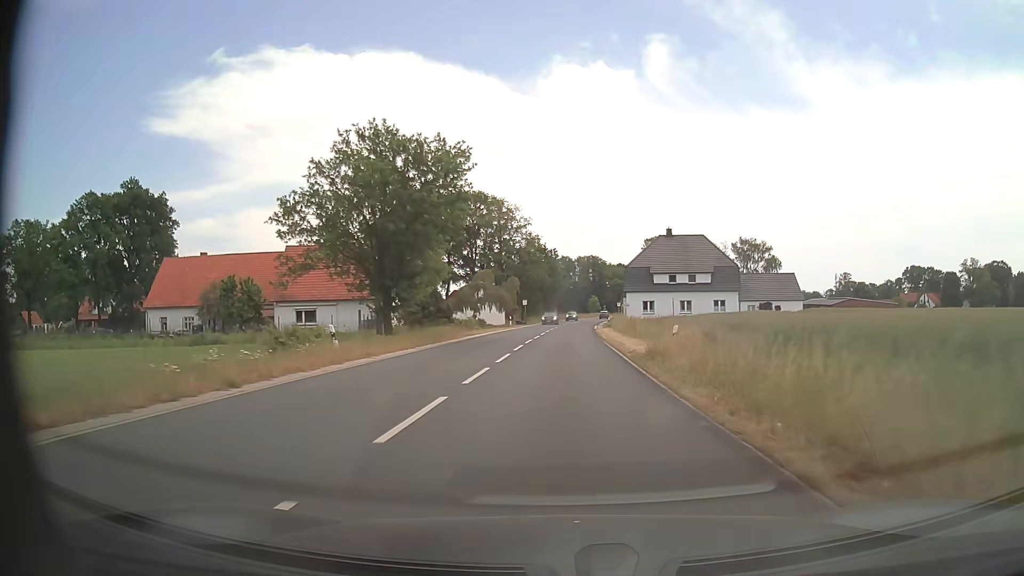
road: secondary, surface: asphalt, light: Day
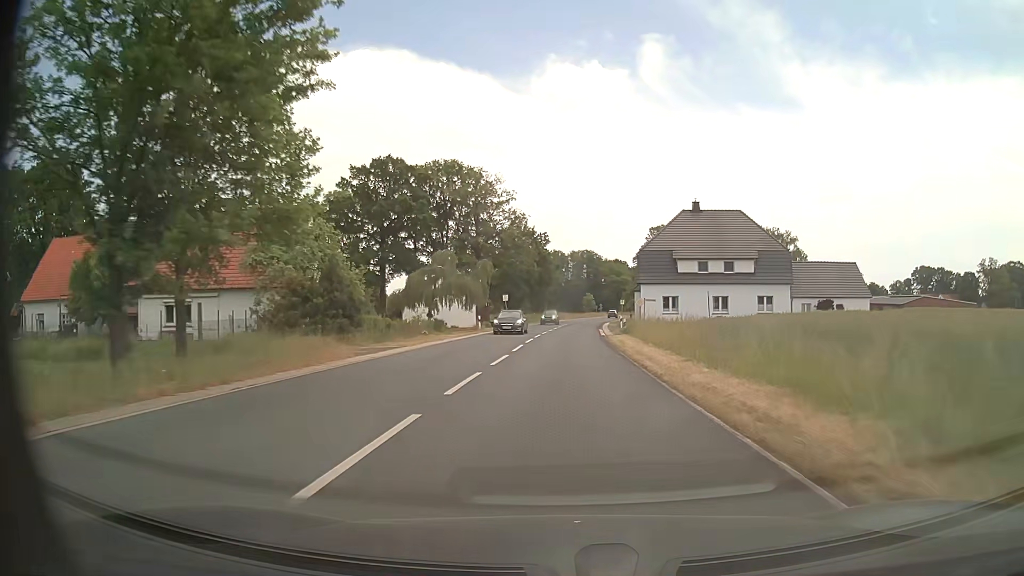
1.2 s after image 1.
(0.0, +21.3) m; +1°
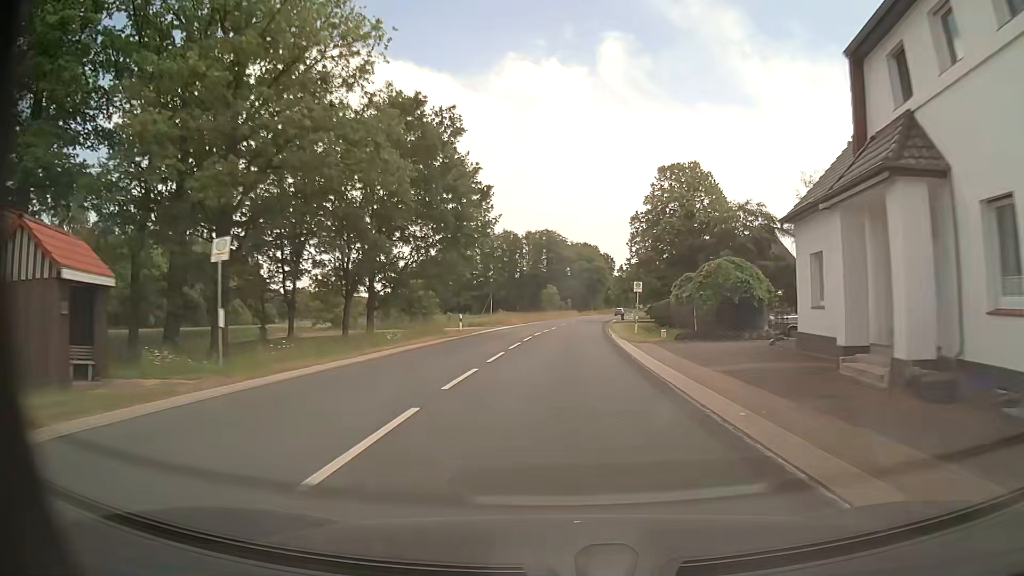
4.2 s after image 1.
(+1.4, +56.4) m; +3°
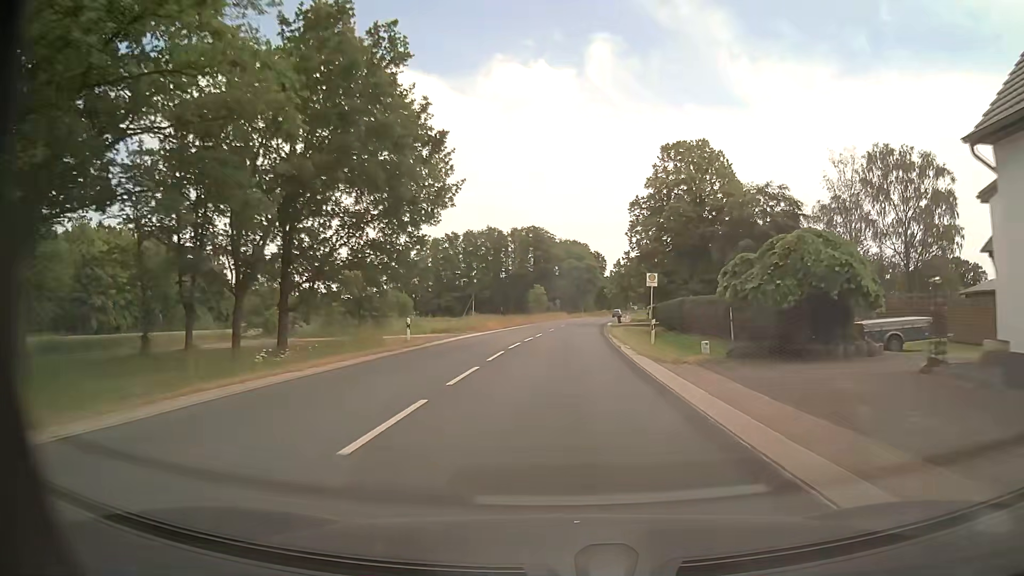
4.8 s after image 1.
(+0.1, +11.4) m; 0°
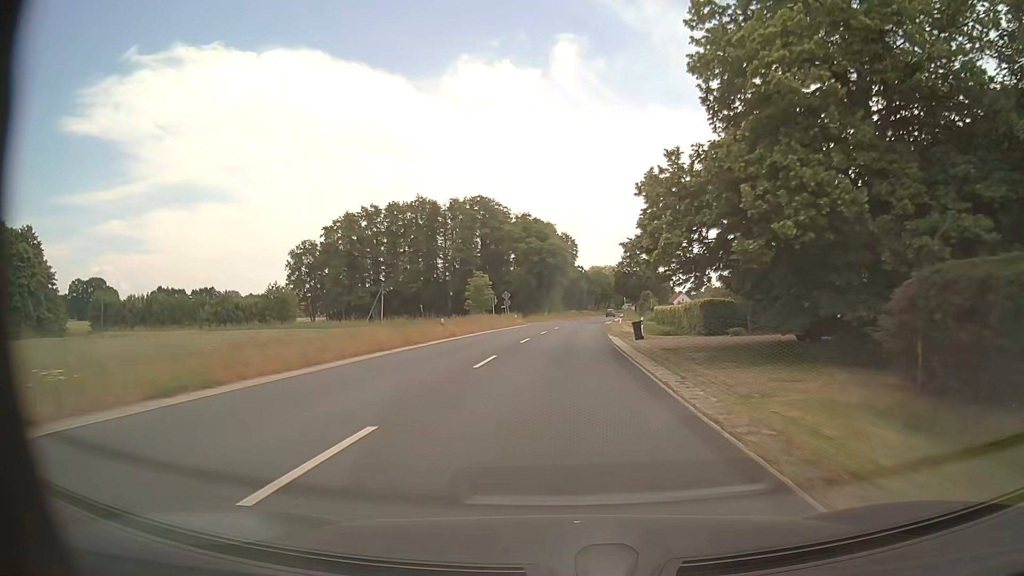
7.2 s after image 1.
(+1.7, +45.0) m; +4°
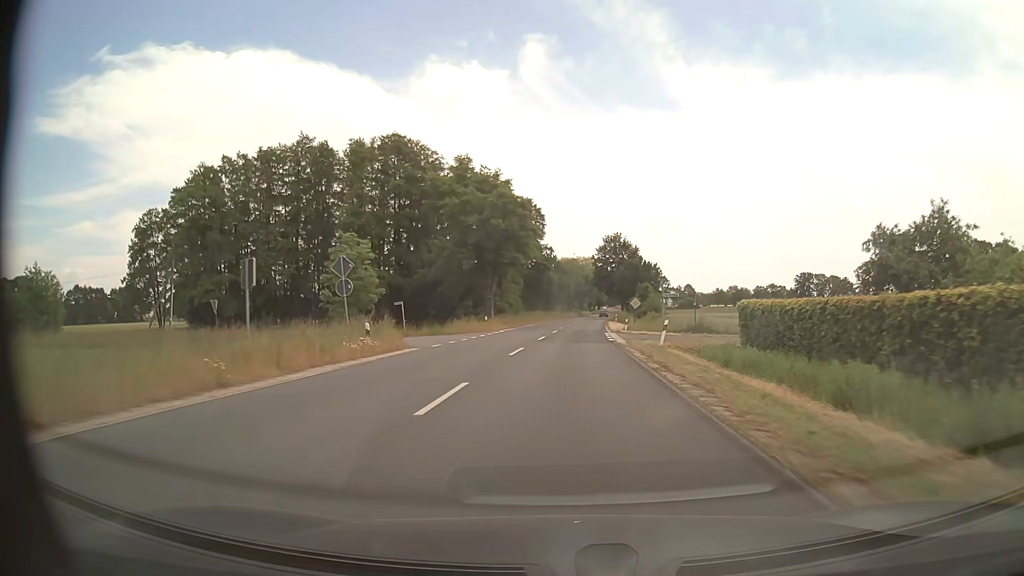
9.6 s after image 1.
(+1.0, +44.6) m; +3°
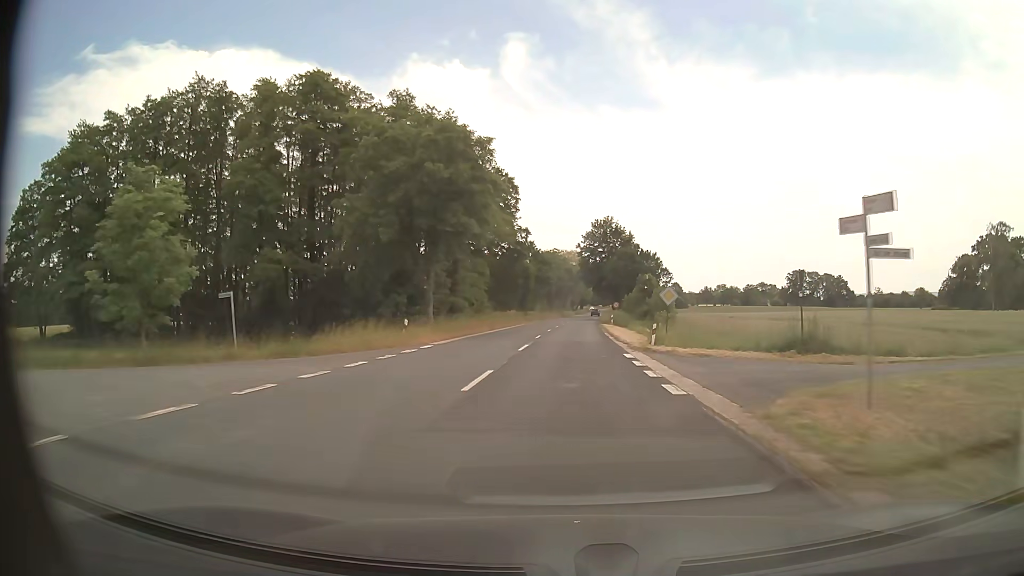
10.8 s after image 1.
(+0.3, +22.3) m; +2°
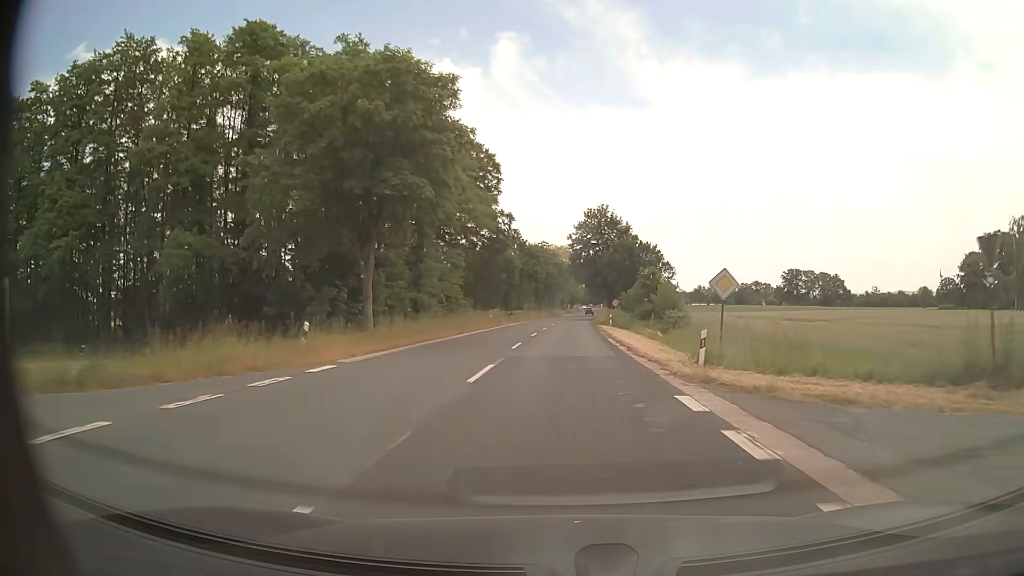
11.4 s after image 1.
(+0.1, +11.1) m; +1°
(0, +10) (0, +20) (0, +30) (+1, +40) (+1, +50) (+1, +60) (+2, +70) (+2, +80) (+3, +90) (+3, +100) m
